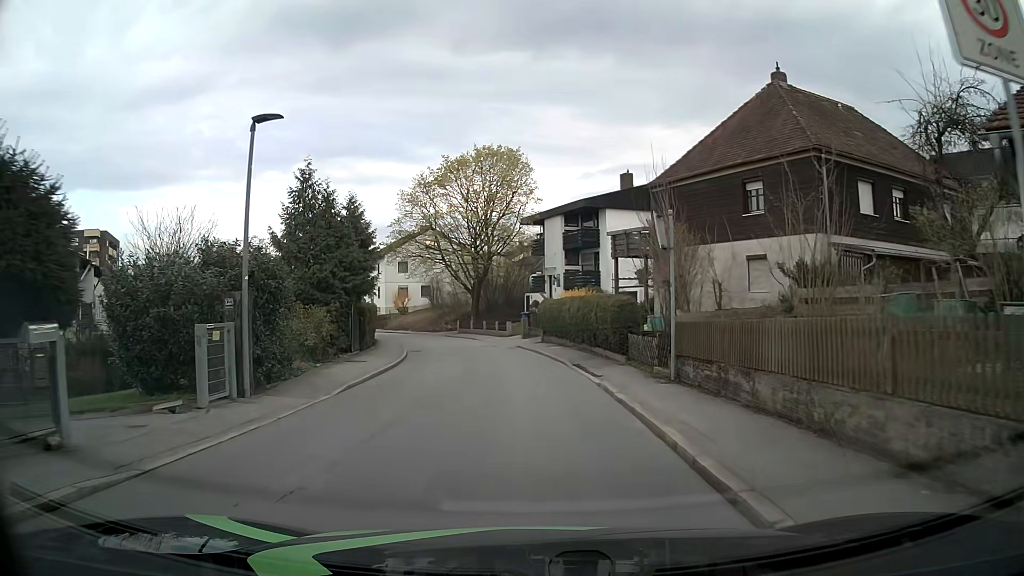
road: residential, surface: asphalt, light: Day
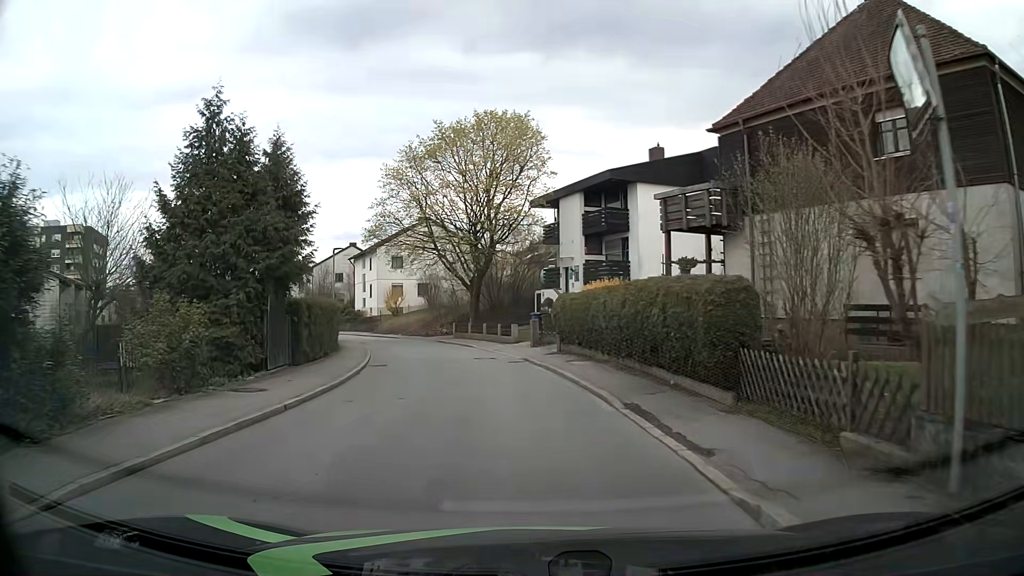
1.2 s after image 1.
(0.0, +9.3) m; -1°
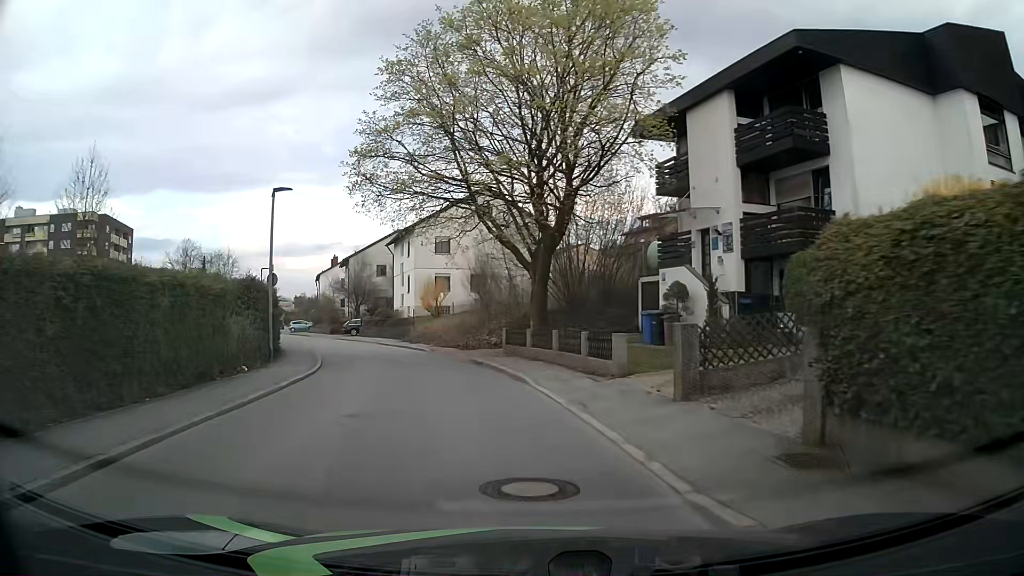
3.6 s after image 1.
(-0.8, +18.1) m; -7°
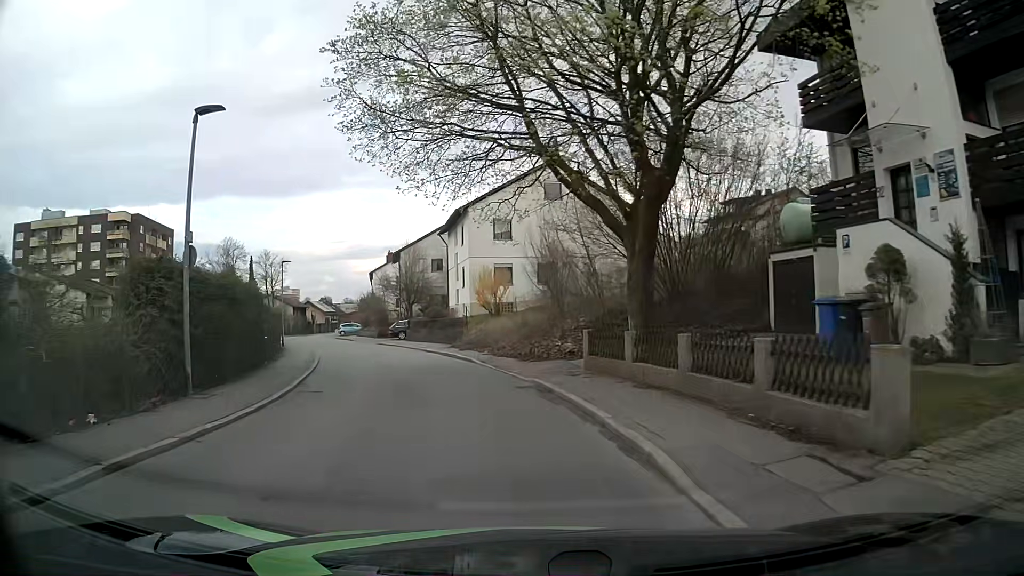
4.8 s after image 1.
(-0.4, +8.9) m; -6°
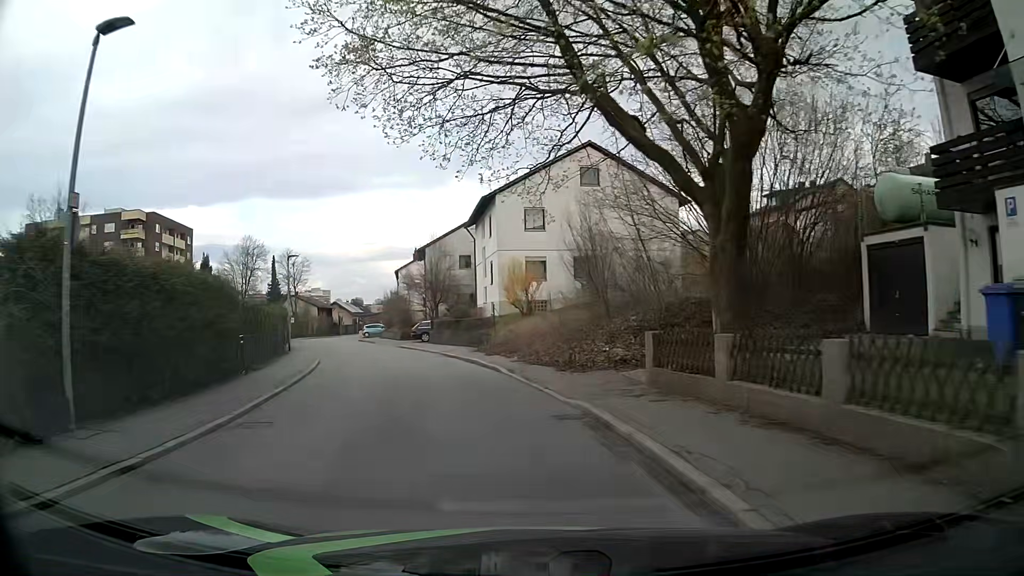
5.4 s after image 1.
(-0.1, +4.4) m; -3°
